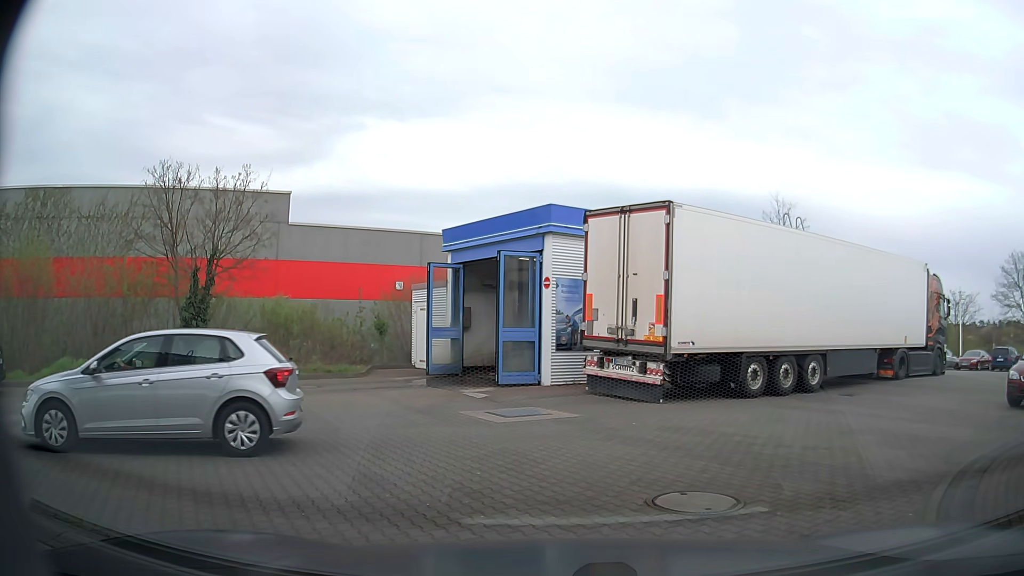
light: Day
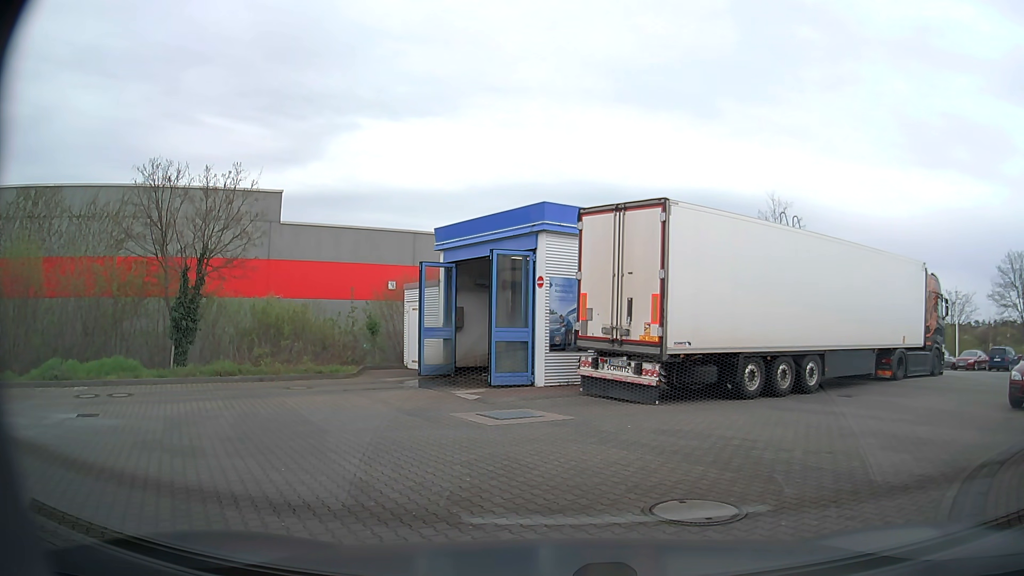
(0.0, +0.4) m; 0°
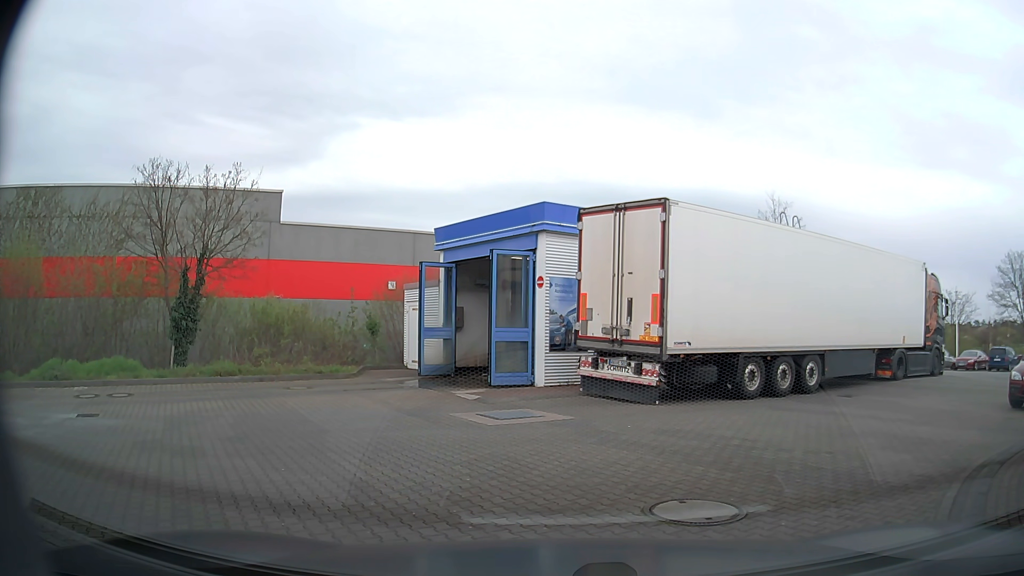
(0.0, 0.0) m; 0°
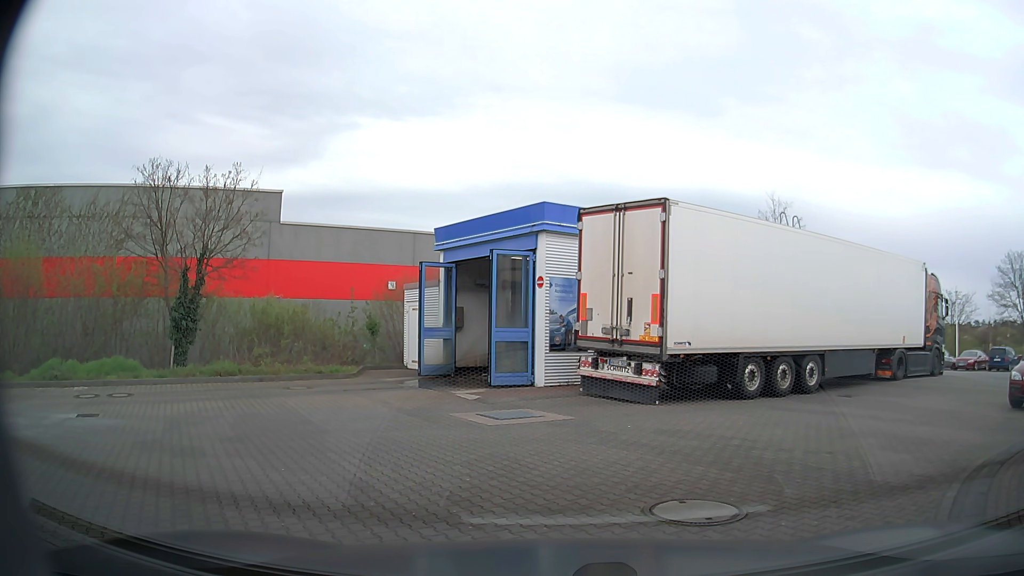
(0.0, 0.0) m; 0°
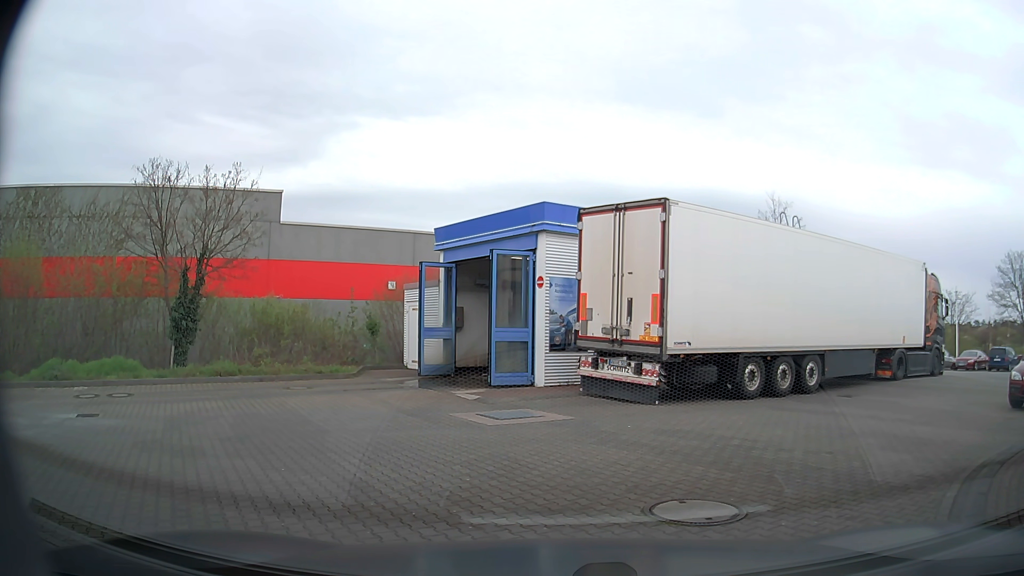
(0.0, 0.0) m; 0°
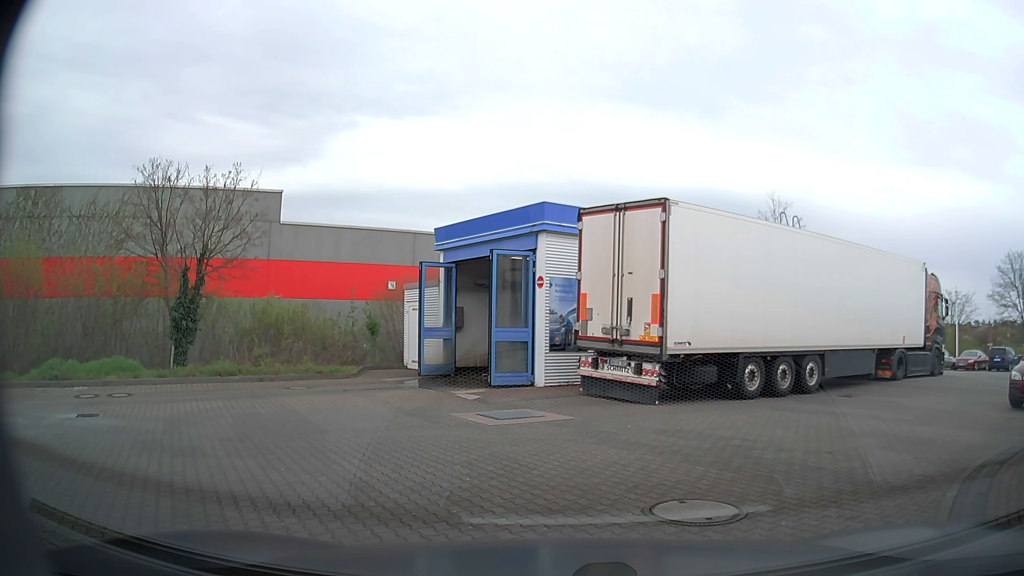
(0.0, 0.0) m; 0°
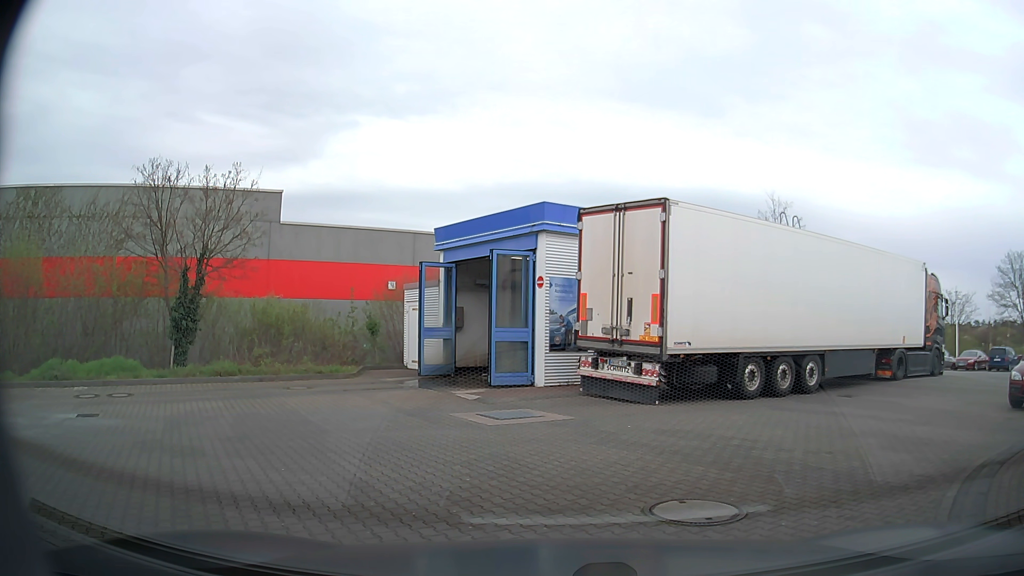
(0.0, 0.0) m; 0°
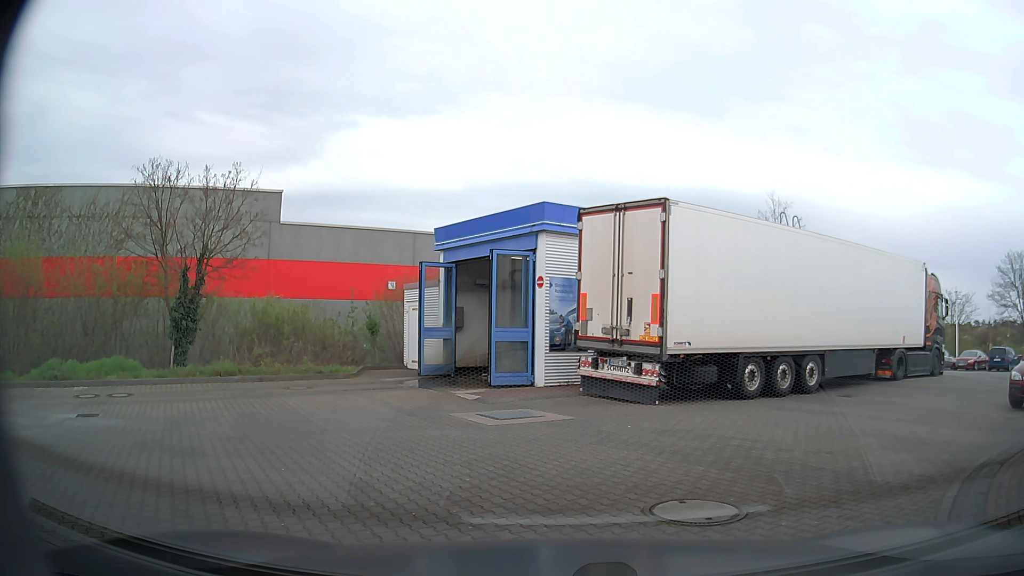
(0.0, 0.0) m; 0°
